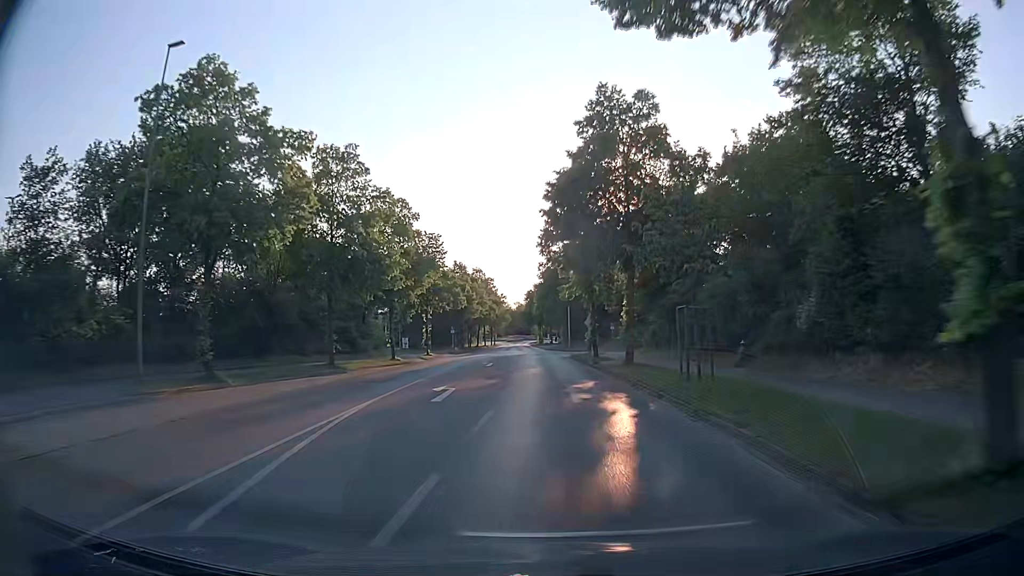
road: tertiary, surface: asphalt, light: Day
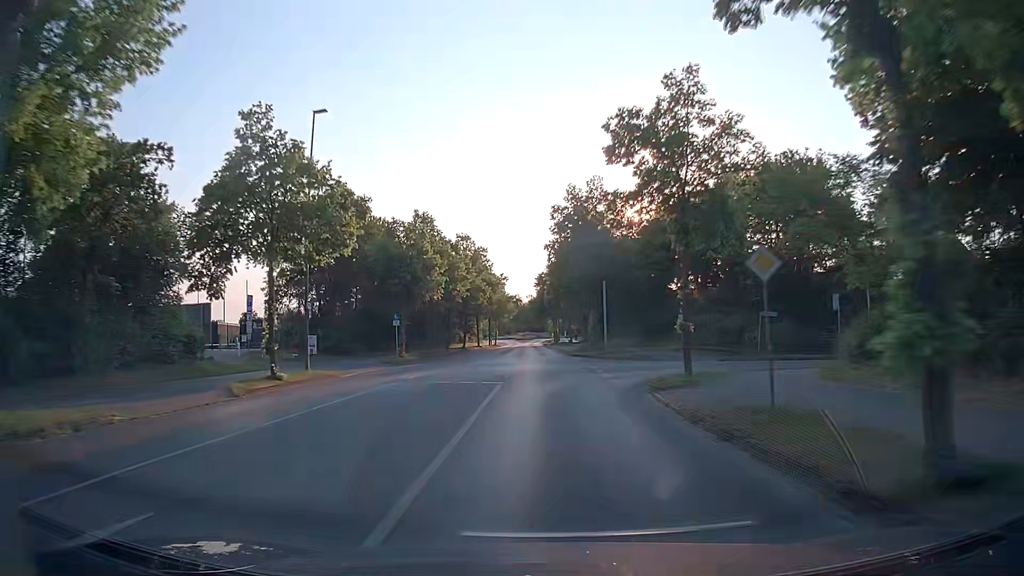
(+0.2, +33.9) m; 0°
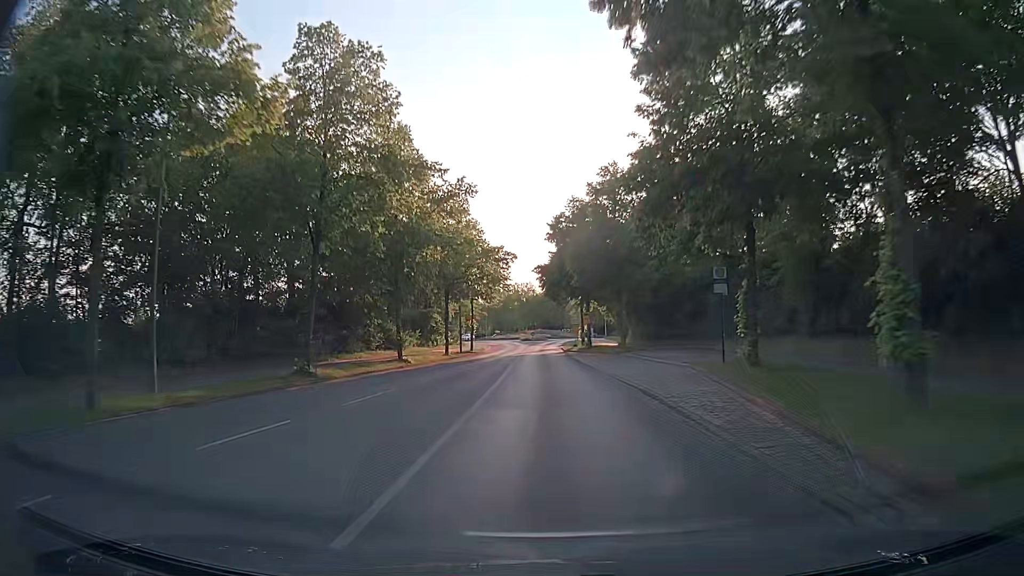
(-0.4, +51.8) m; -1°
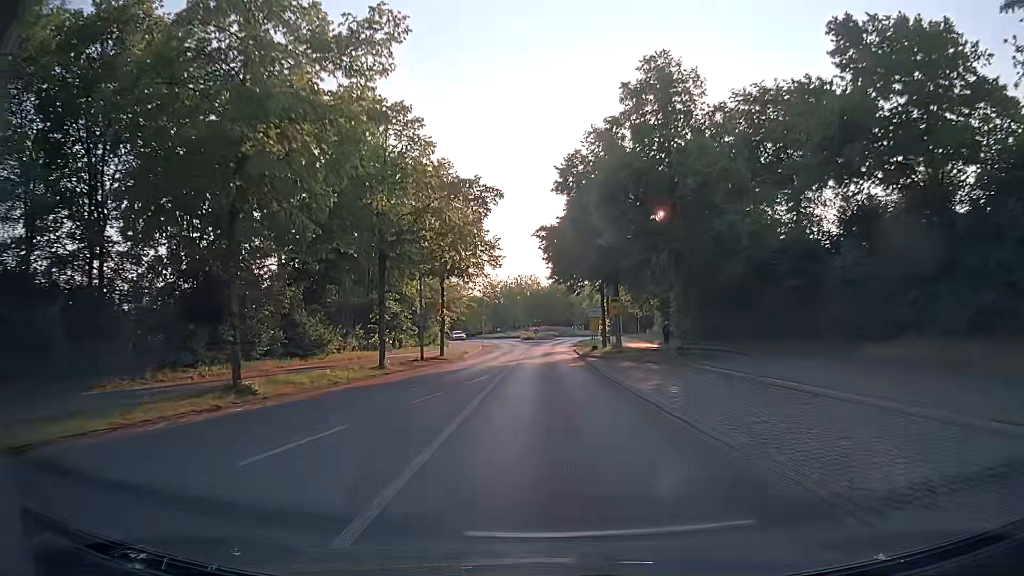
(-0.2, +18.8) m; -1°
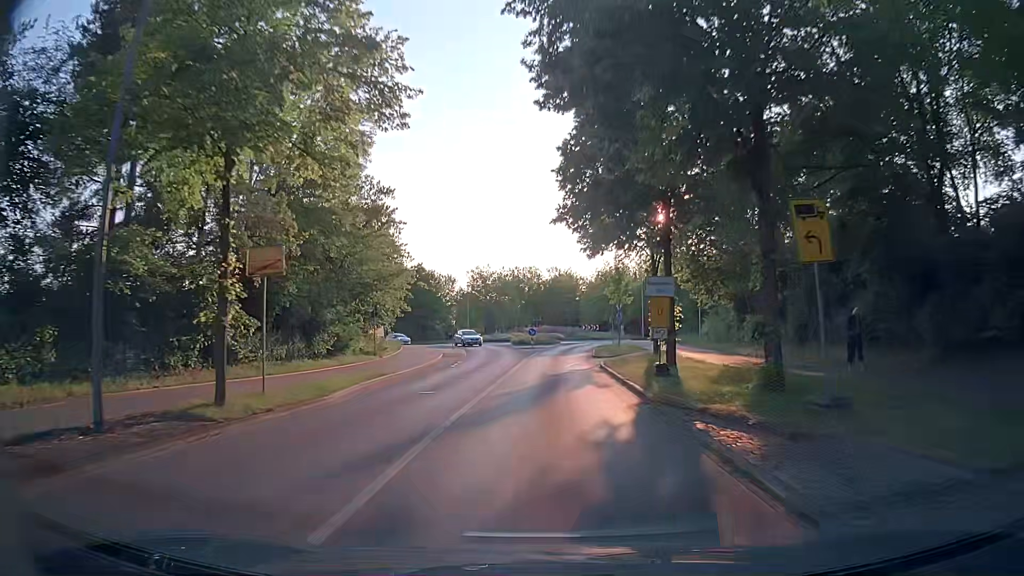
(0.0, +26.2) m; 0°
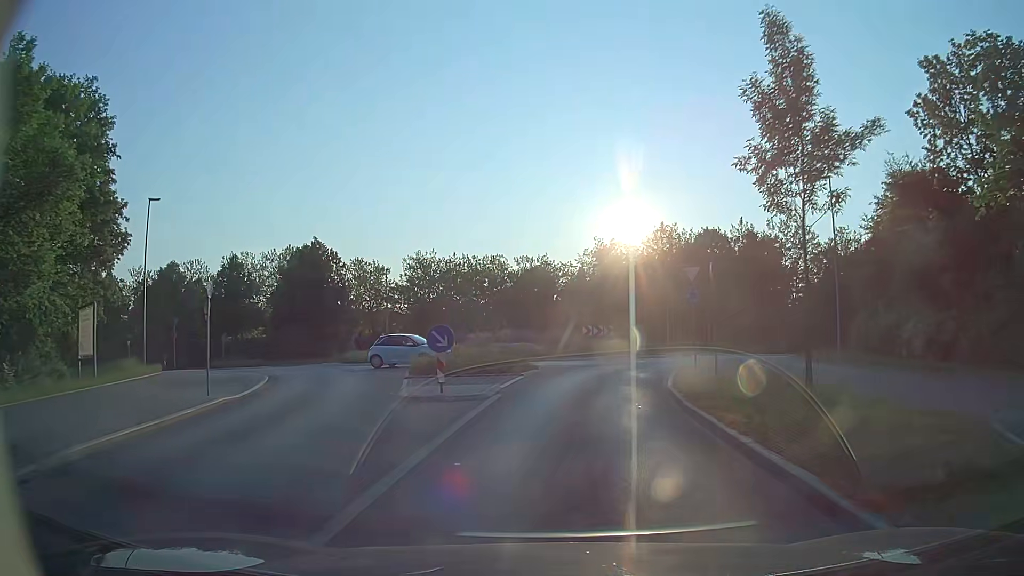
(+0.4, +36.6) m; +2°
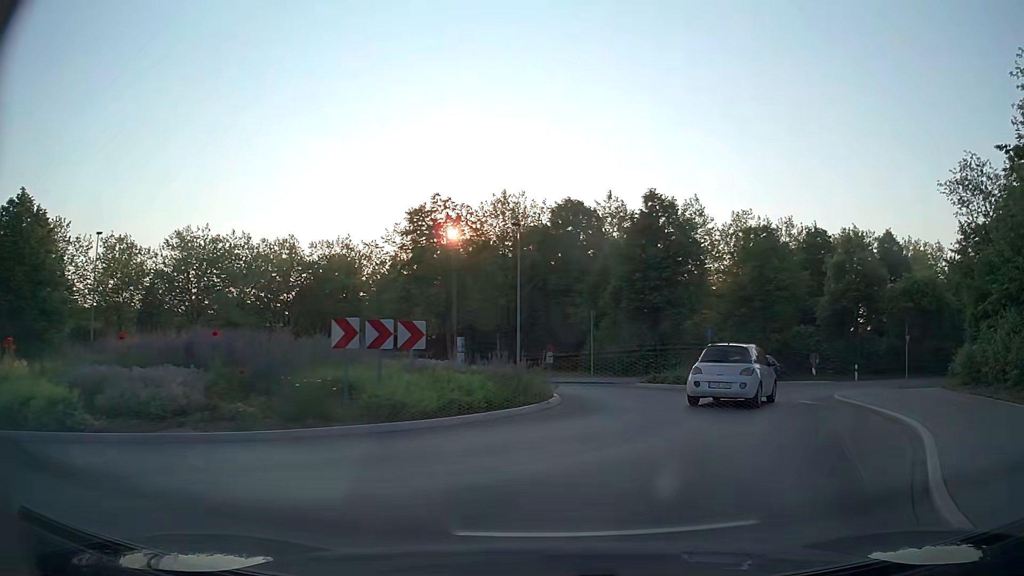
(+1.9, +22.9) m; +15°
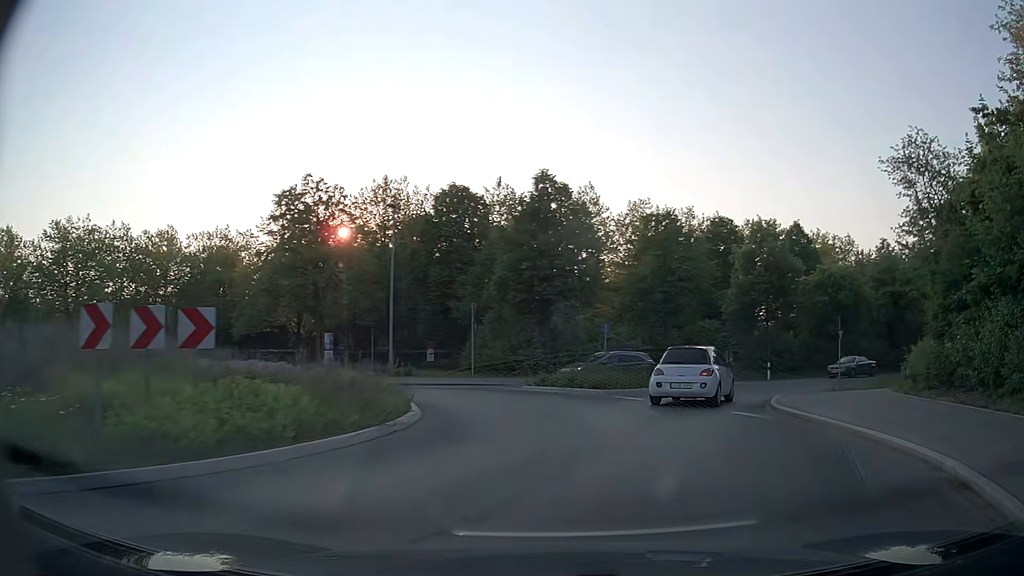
(+0.3, +4.1) m; +9°
(+1, +10) (-1, +20) (-9, +25) (-19, +24) (-27, +18) (-35, +12) (-44, +8) (-53, +4) (-63, +1) (-72, -2) m
